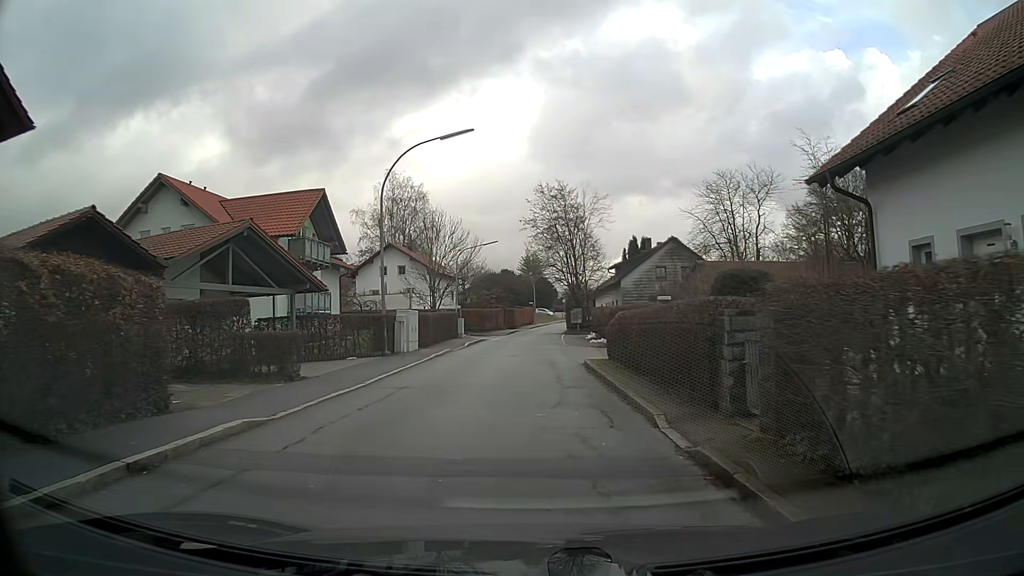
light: Day
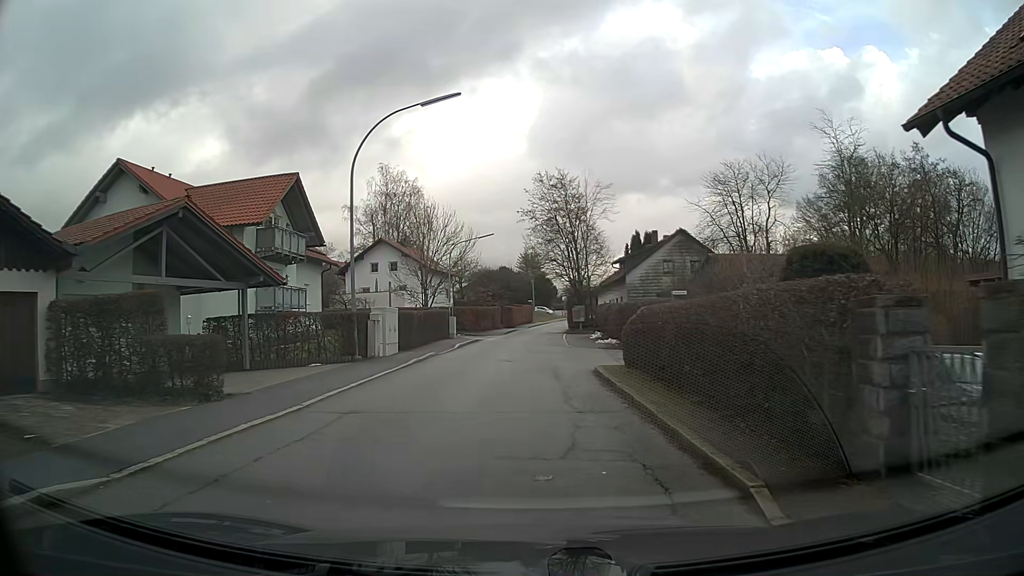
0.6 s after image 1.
(0.0, +4.0) m; 0°
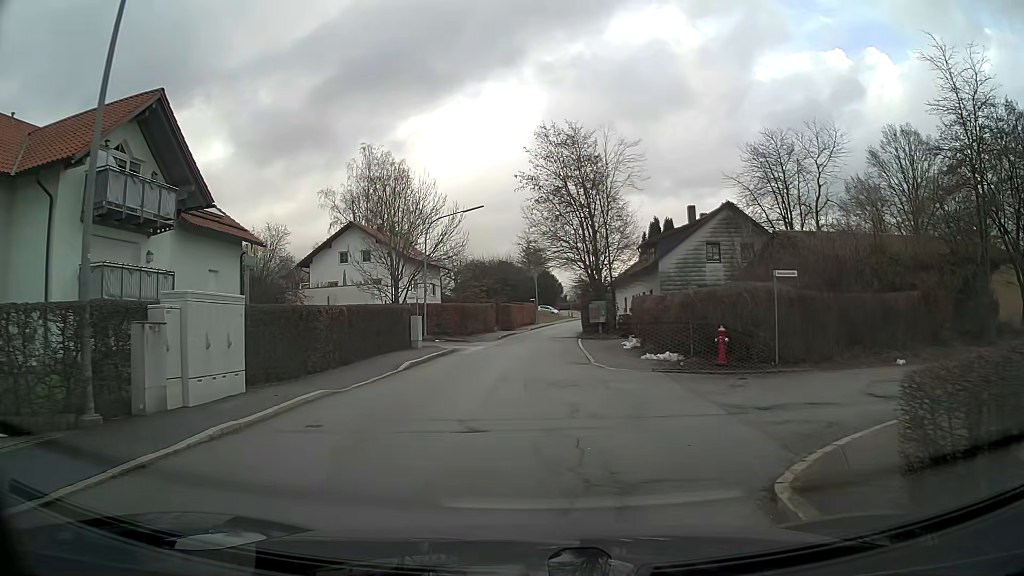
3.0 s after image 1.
(0.0, +13.1) m; 0°
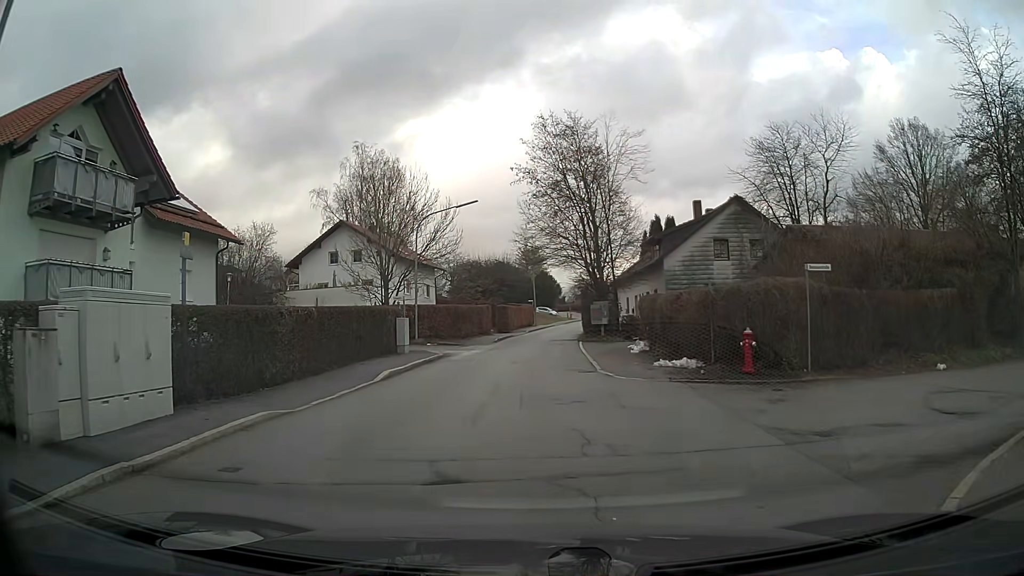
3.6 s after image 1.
(0.0, +2.4) m; 0°
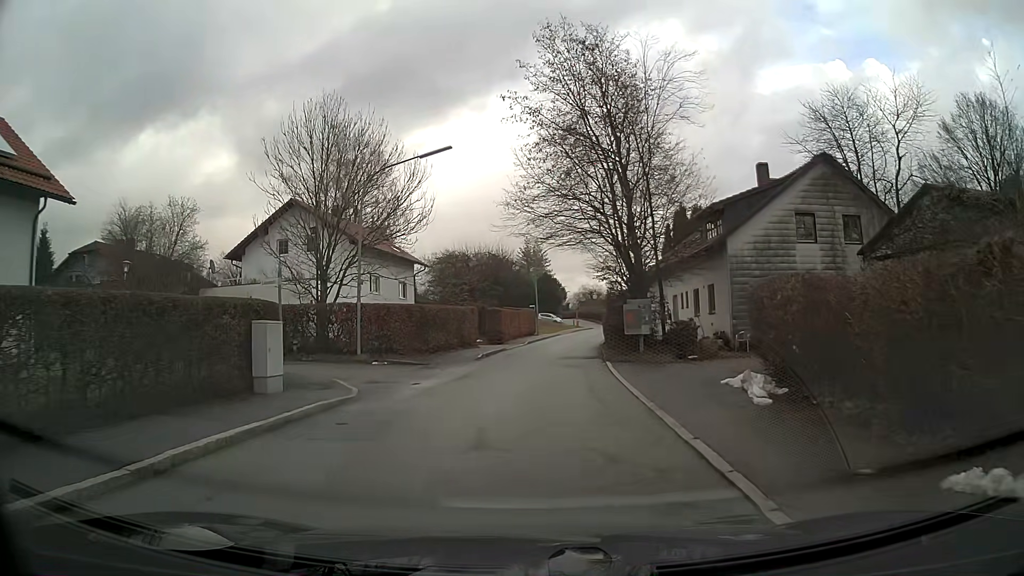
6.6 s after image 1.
(-0.1, +13.3) m; -1°
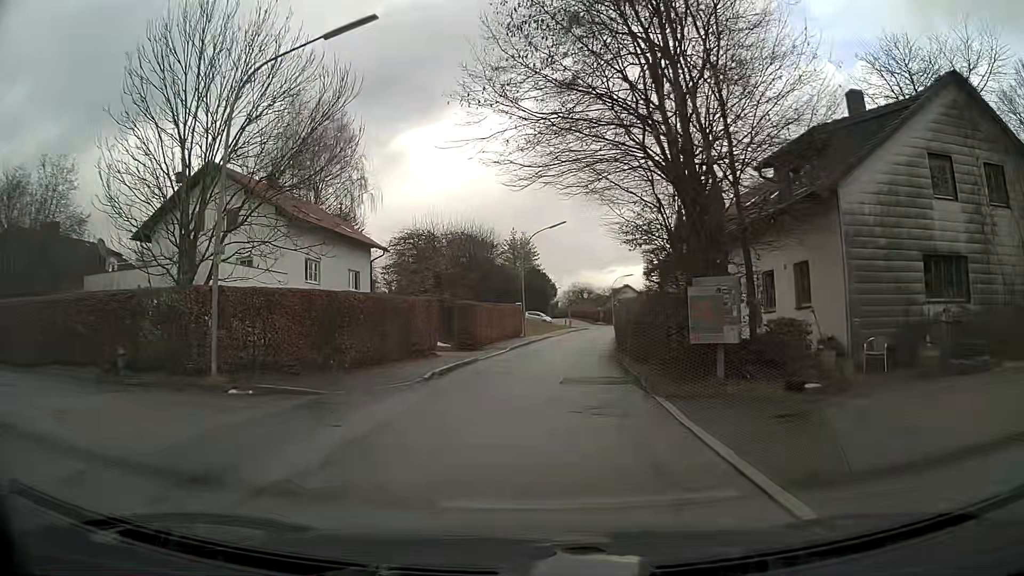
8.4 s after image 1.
(+0.1, +11.5) m; +1°
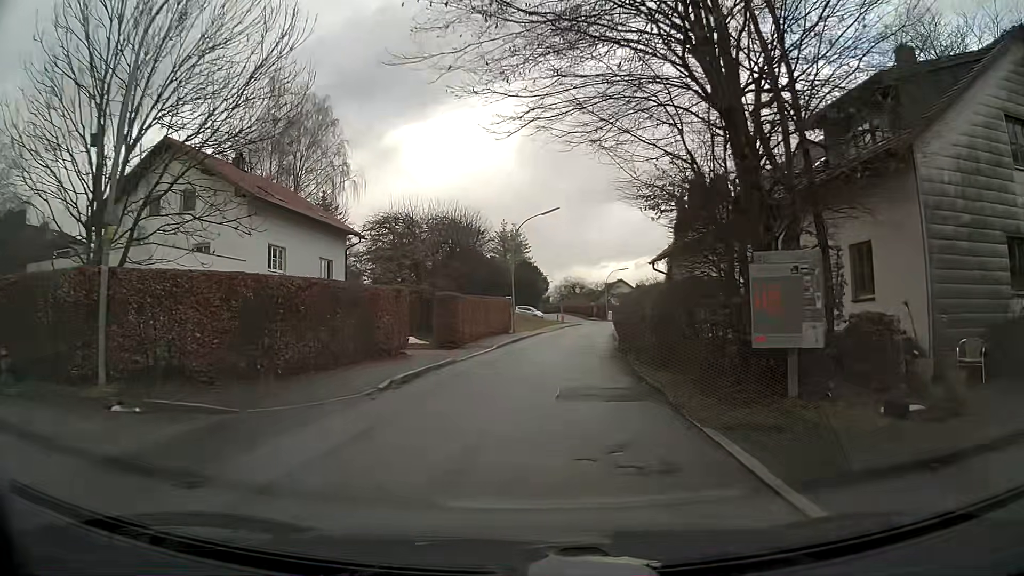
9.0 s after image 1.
(0.0, +4.1) m; +1°
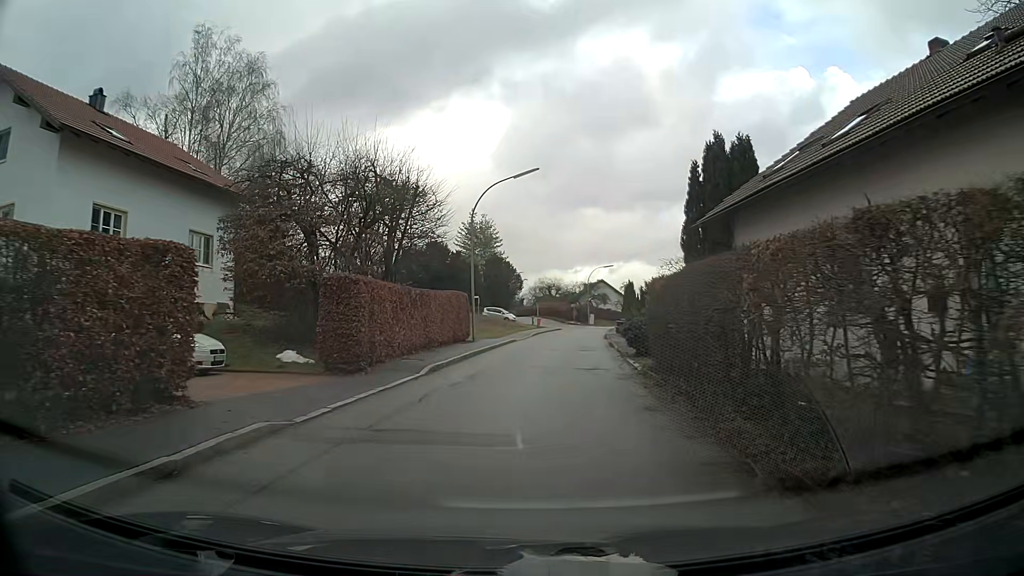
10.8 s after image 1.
(+0.3, +12.6) m; +3°
(0, +10) (0, +20) (+1, +30) (+2, +40) (+3, +50) (+4, +60) (+5, +70) (+7, +80) (+9, +89) (+13, +99) m
